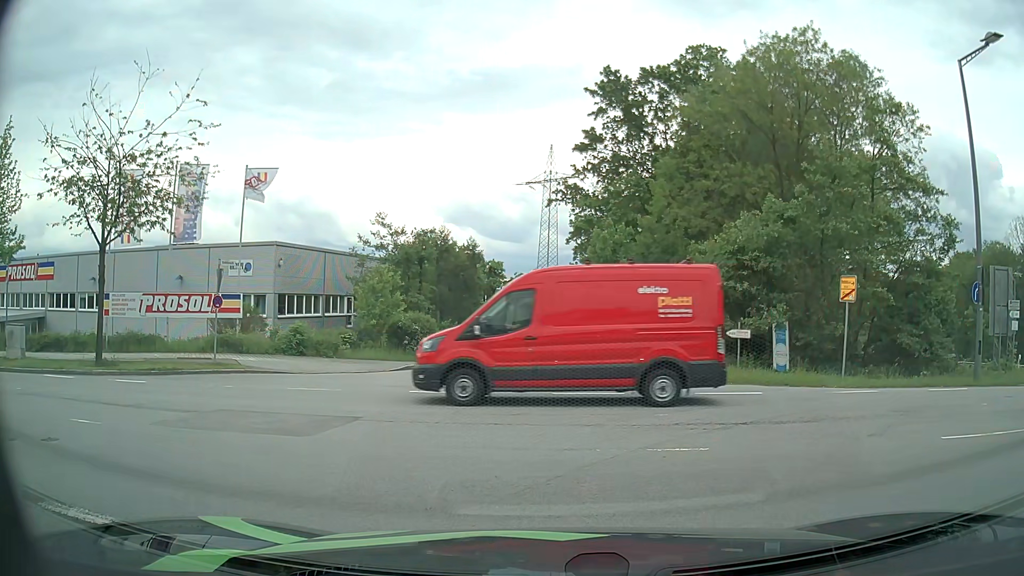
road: residential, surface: asphalt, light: Day
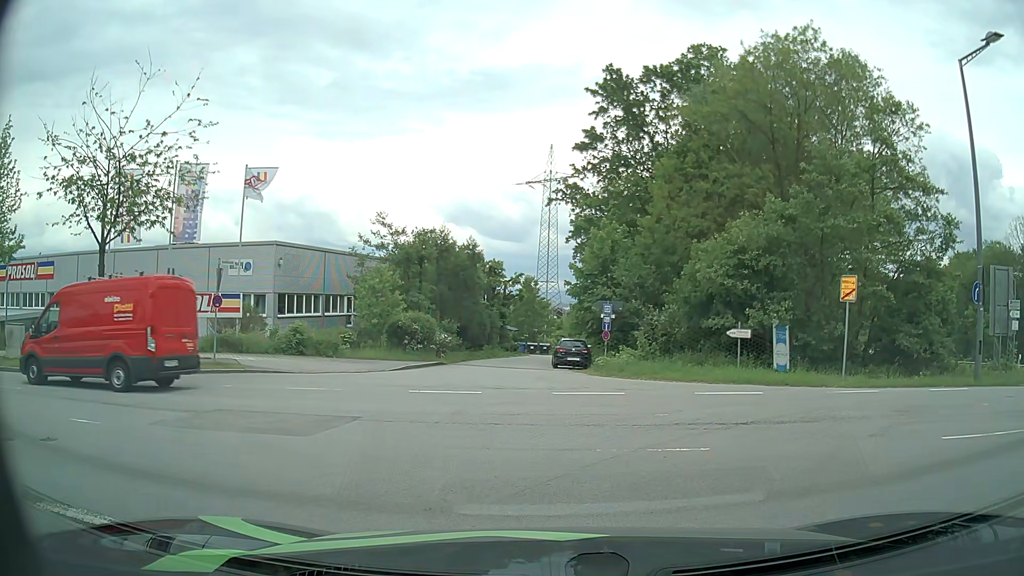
(0.0, +0.1) m; 0°
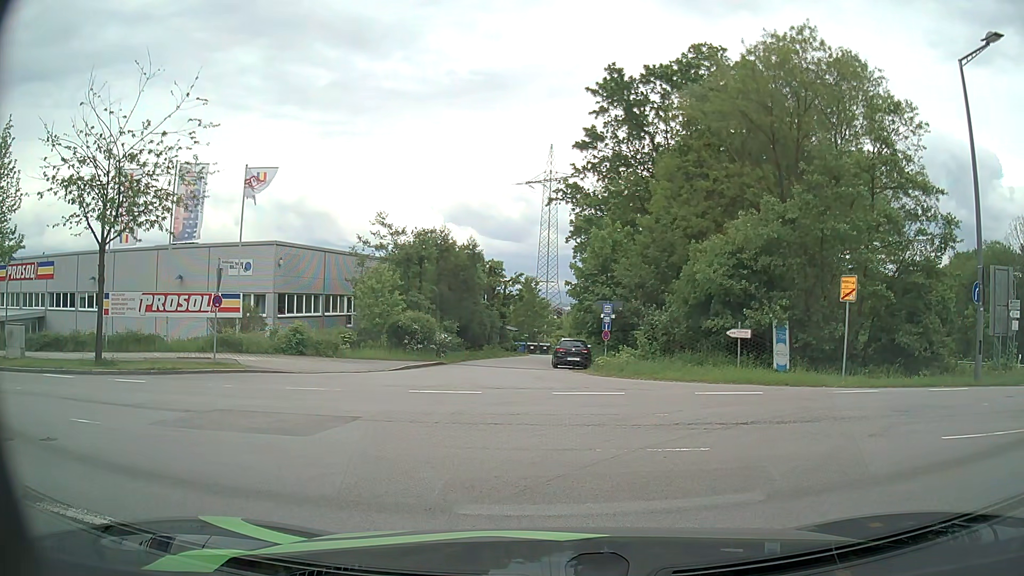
(0.0, 0.0) m; 0°
(-1, +10) (-9, +15) (-19, +16) (-29, +16) (-39, +17) (-49, +18) (-59, +19) (-69, +20) (-79, +22) (-89, +24) m
